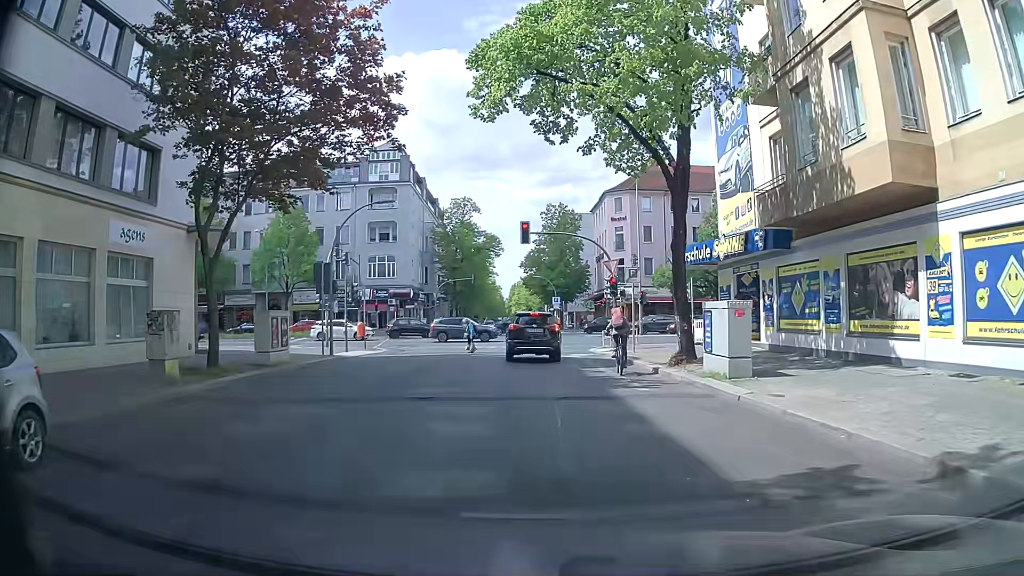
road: residential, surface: asphalt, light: Day
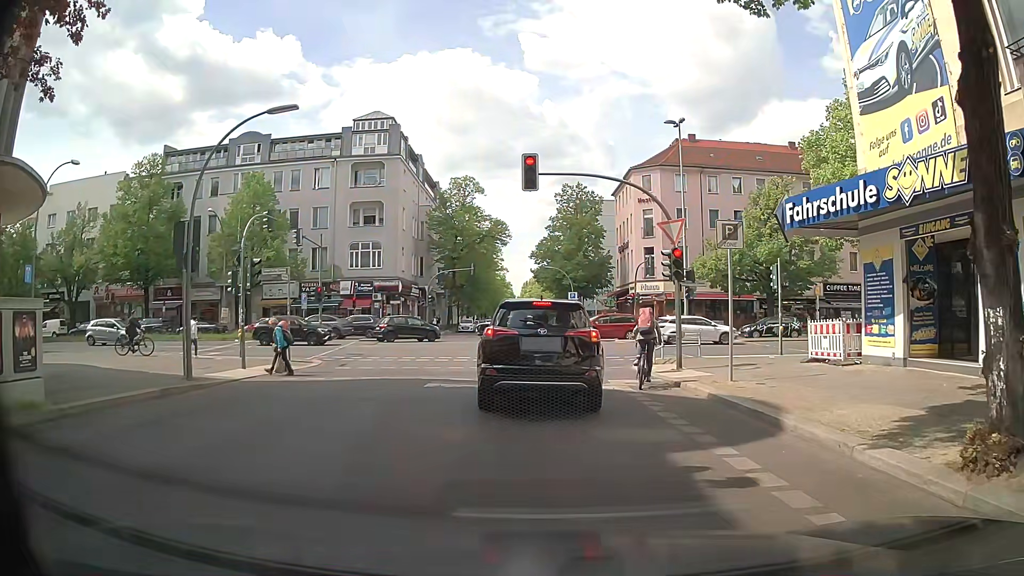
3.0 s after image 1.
(-0.2, +12.0) m; +1°
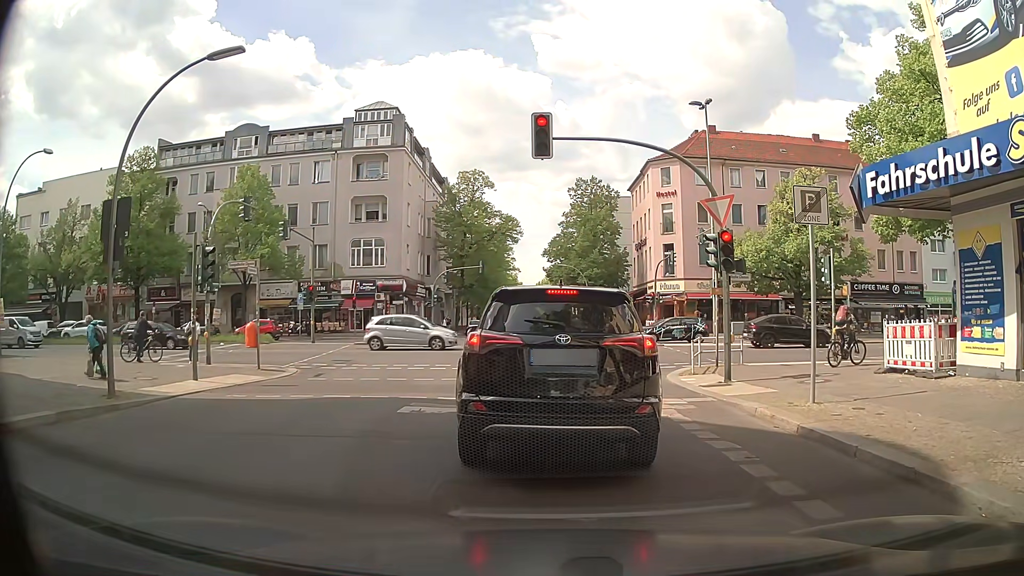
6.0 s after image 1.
(0.0, +3.5) m; +1°
